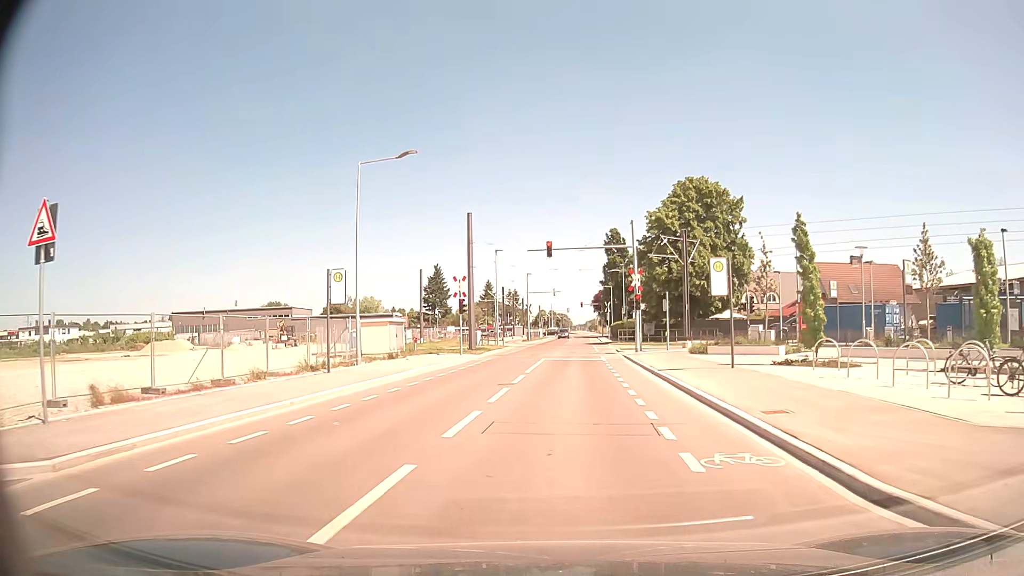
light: Day
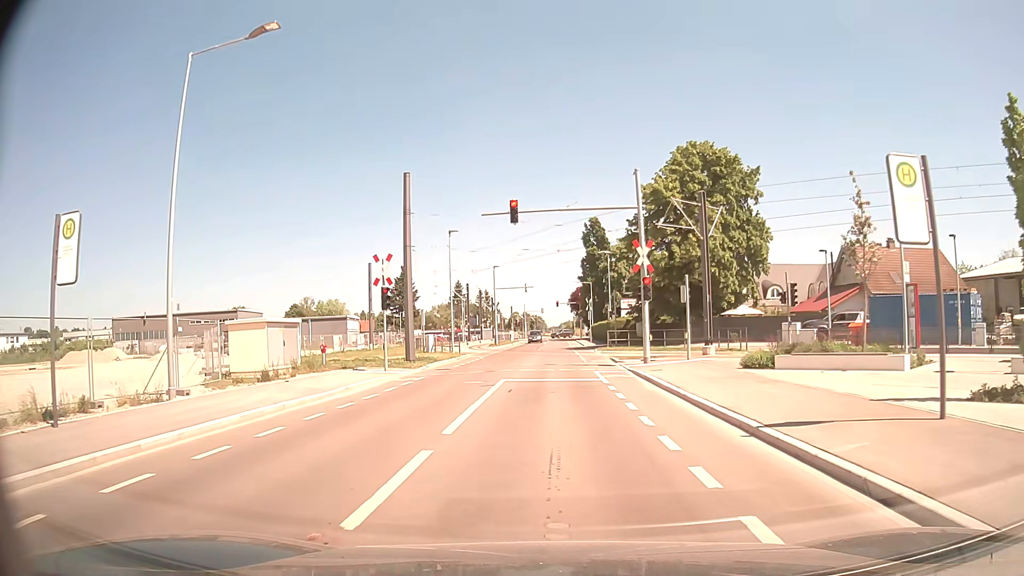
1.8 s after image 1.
(+0.3, +12.5) m; +3°
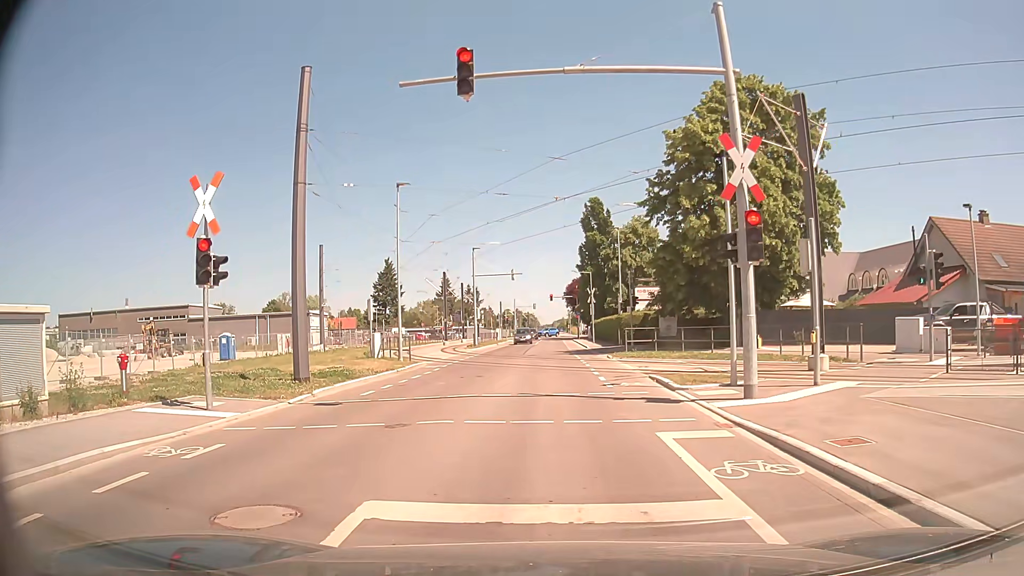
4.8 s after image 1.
(-0.1, +13.6) m; 0°
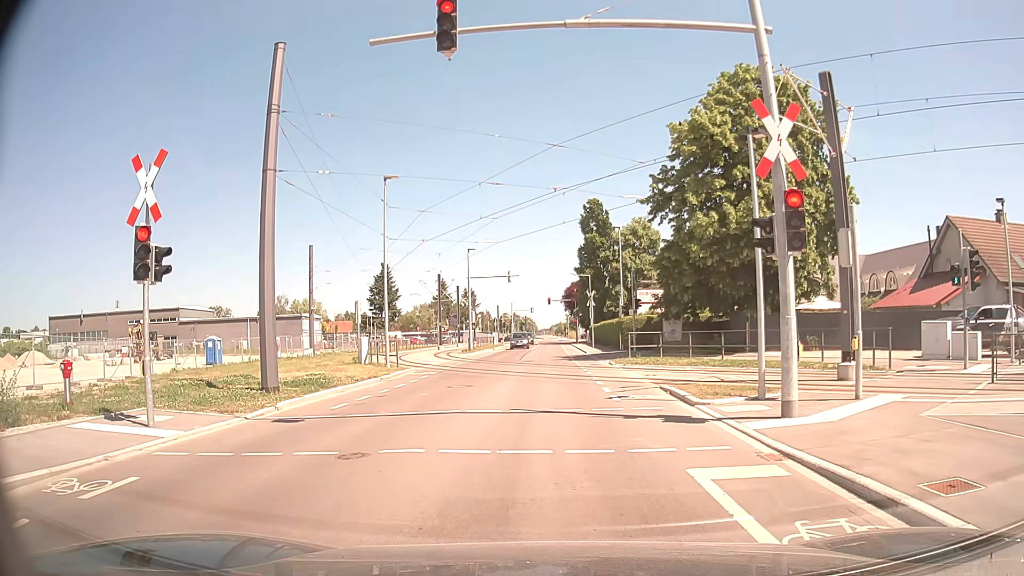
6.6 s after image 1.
(0.0, +1.9) m; +1°
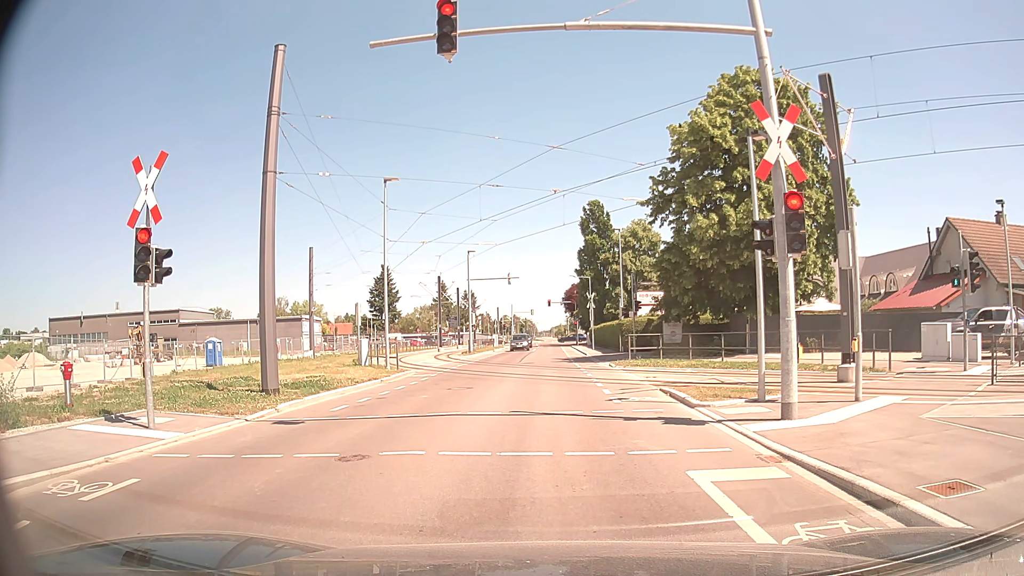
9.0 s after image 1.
(0.0, +0.1) m; 0°
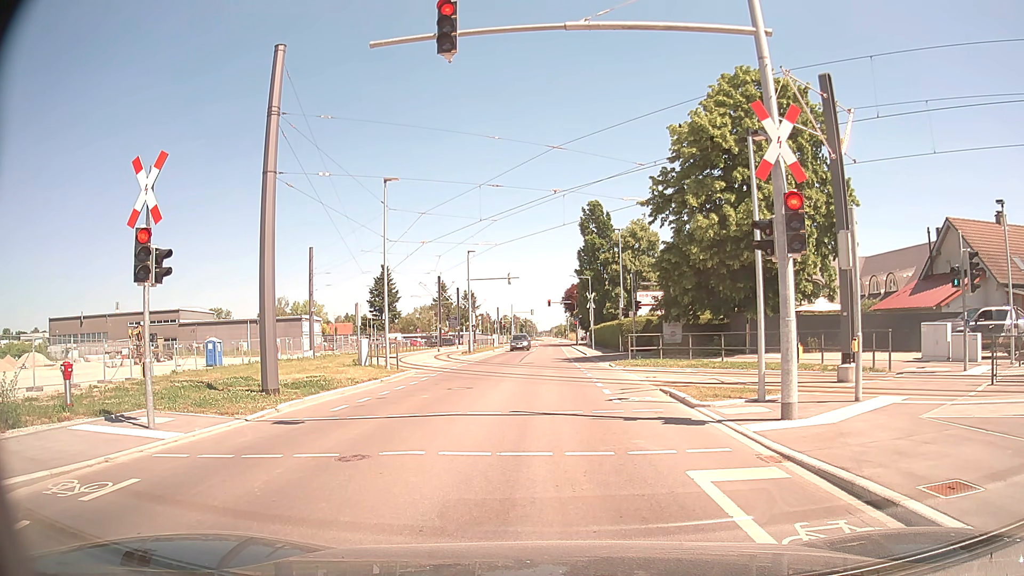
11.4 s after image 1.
(0.0, 0.0) m; 0°
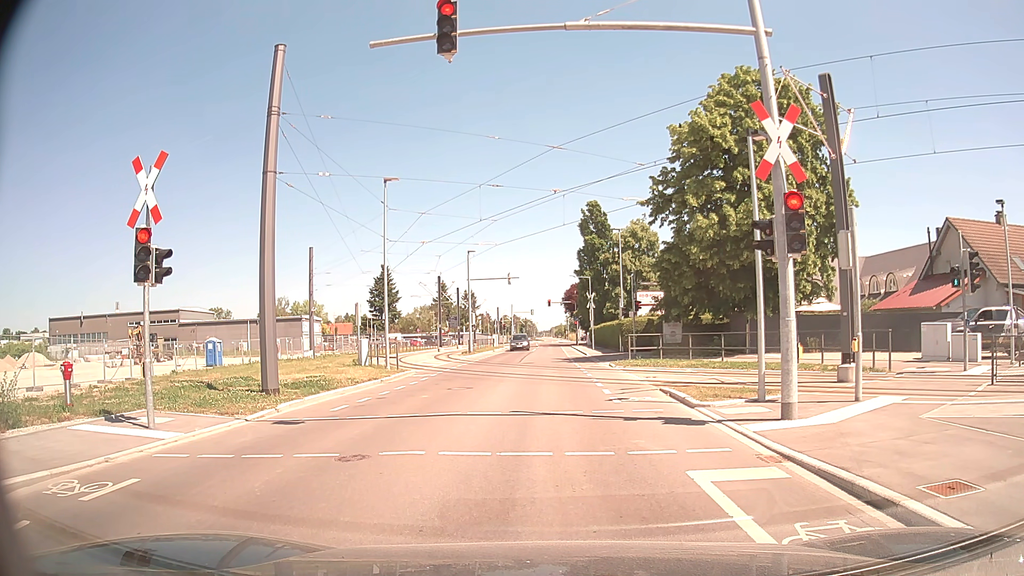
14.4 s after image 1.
(0.0, 0.0) m; 0°
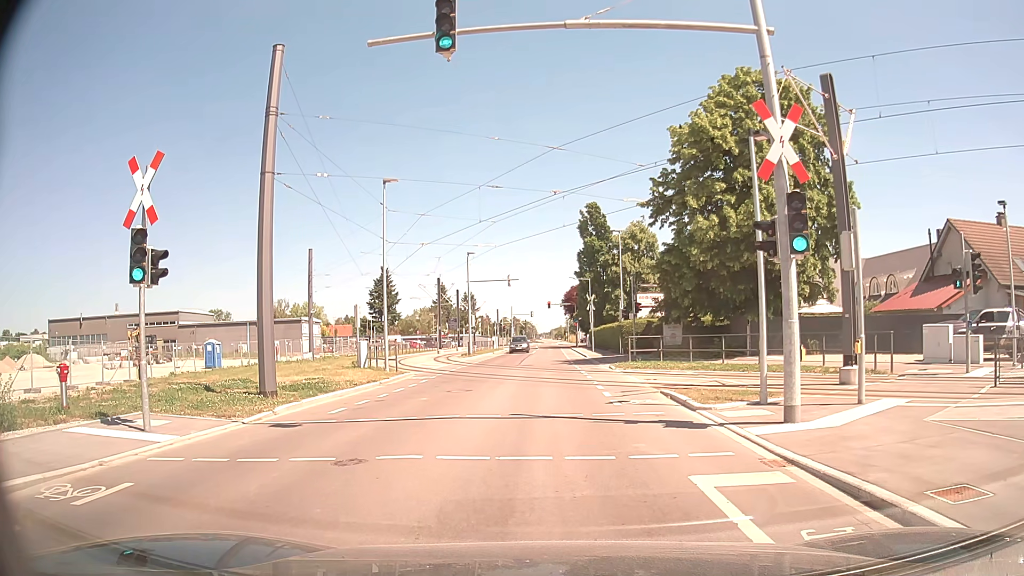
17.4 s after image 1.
(0.0, +0.1) m; 0°
(0, +10) (0, +20) (0, +30) (0, +40) (0, +50) (0, +60) (0, +70) (0, +80) (0, +90) (0, +100) m
